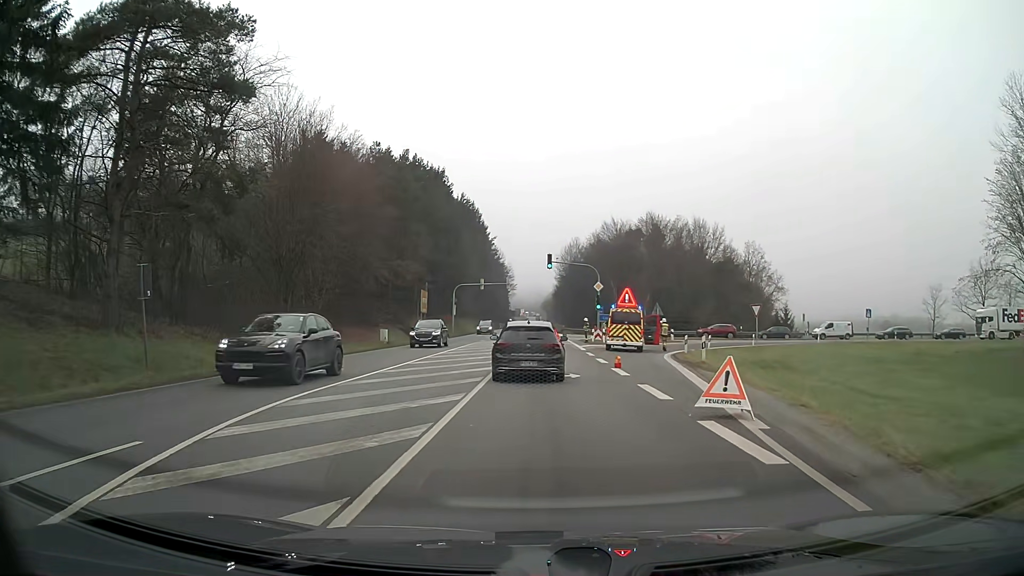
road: primary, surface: asphalt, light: Day
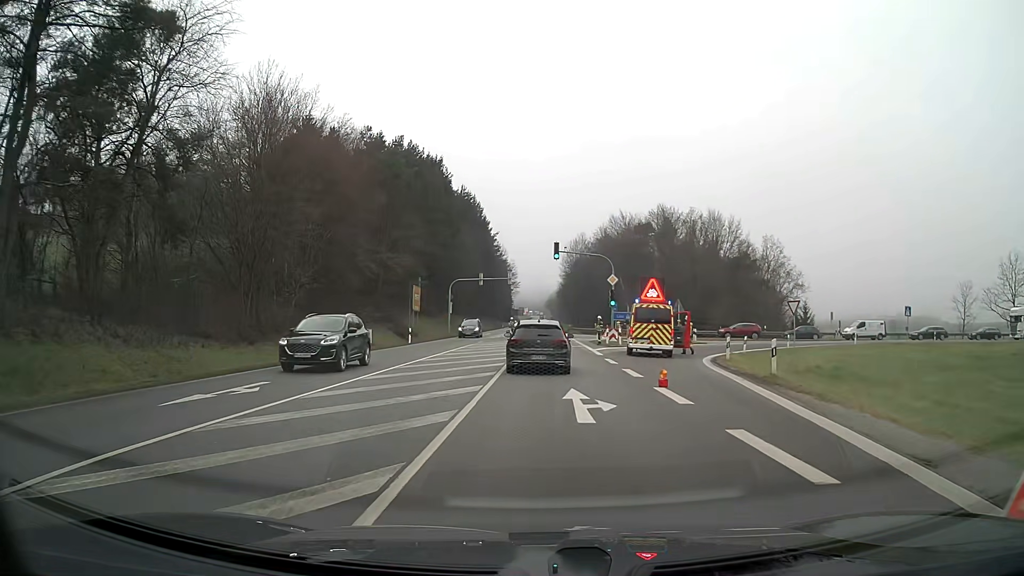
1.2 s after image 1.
(0.0, +7.1) m; 0°
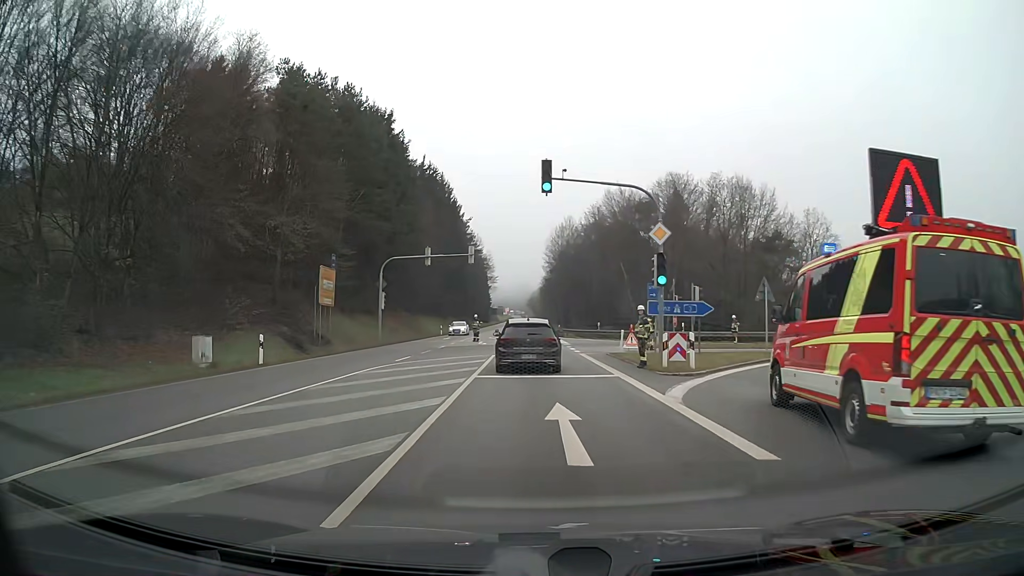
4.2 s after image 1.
(+0.3, +23.4) m; +1°
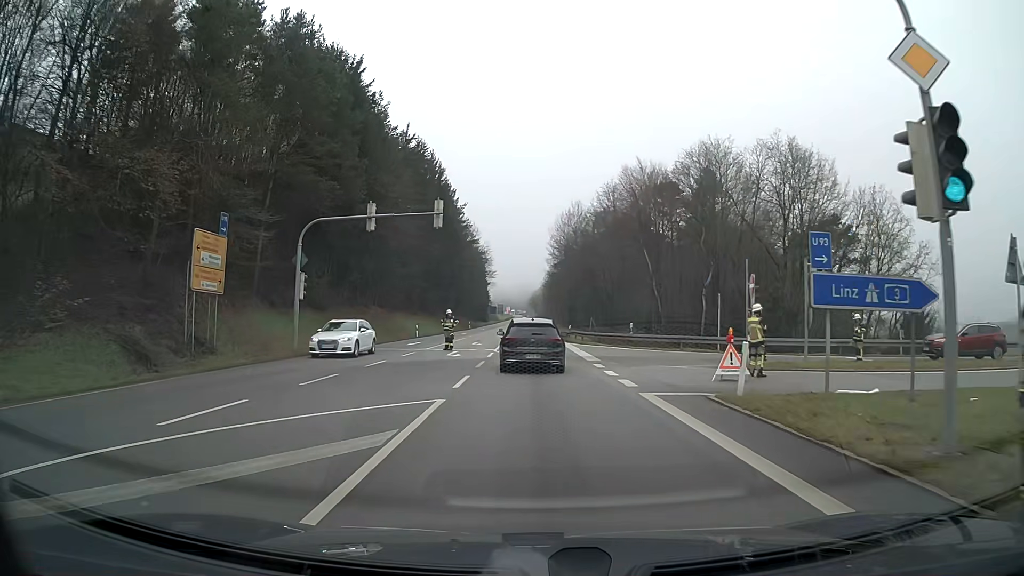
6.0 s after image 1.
(0.0, +16.5) m; 0°
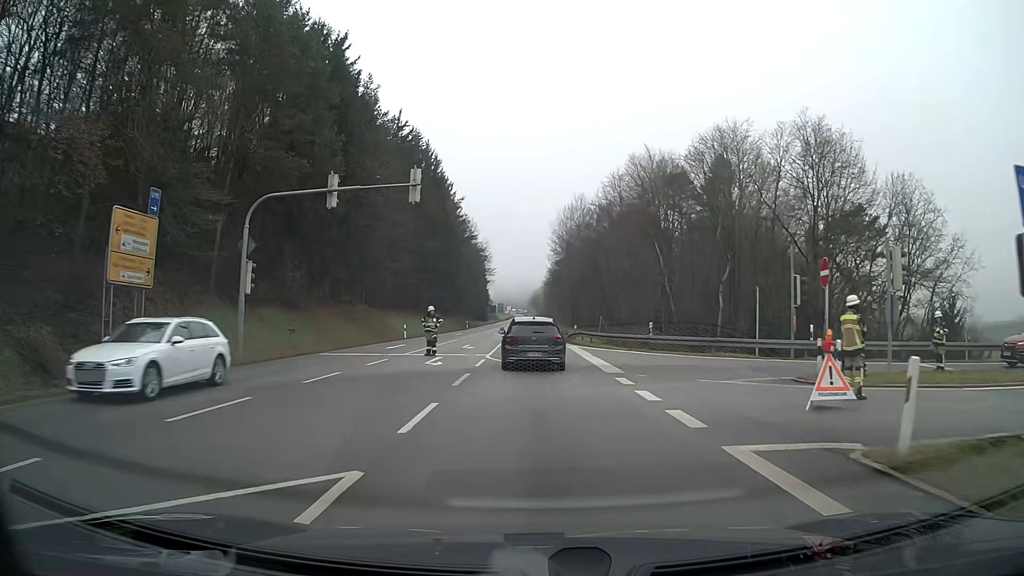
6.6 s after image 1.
(0.0, +5.8) m; 0°
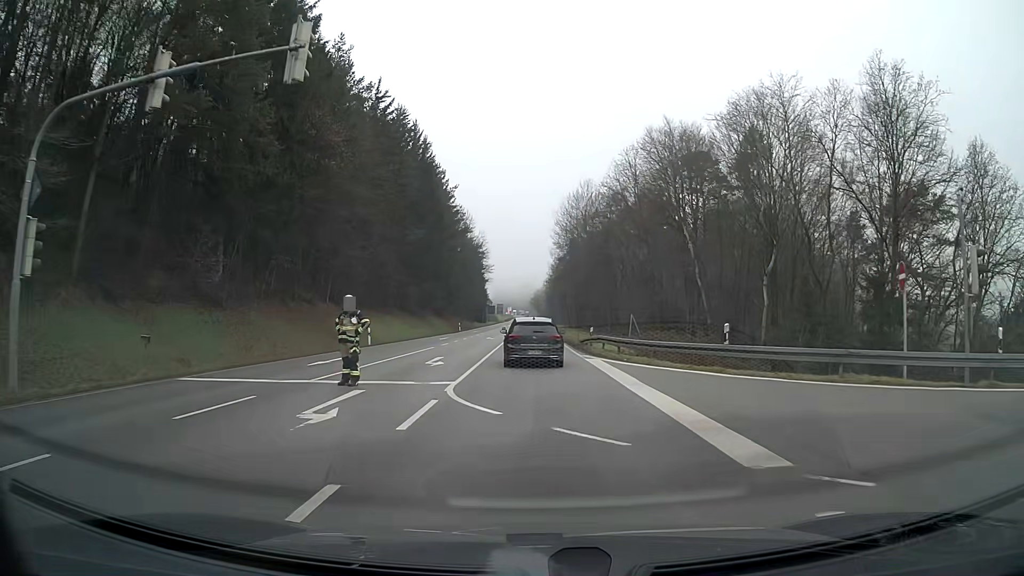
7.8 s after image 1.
(0.0, +11.8) m; 0°
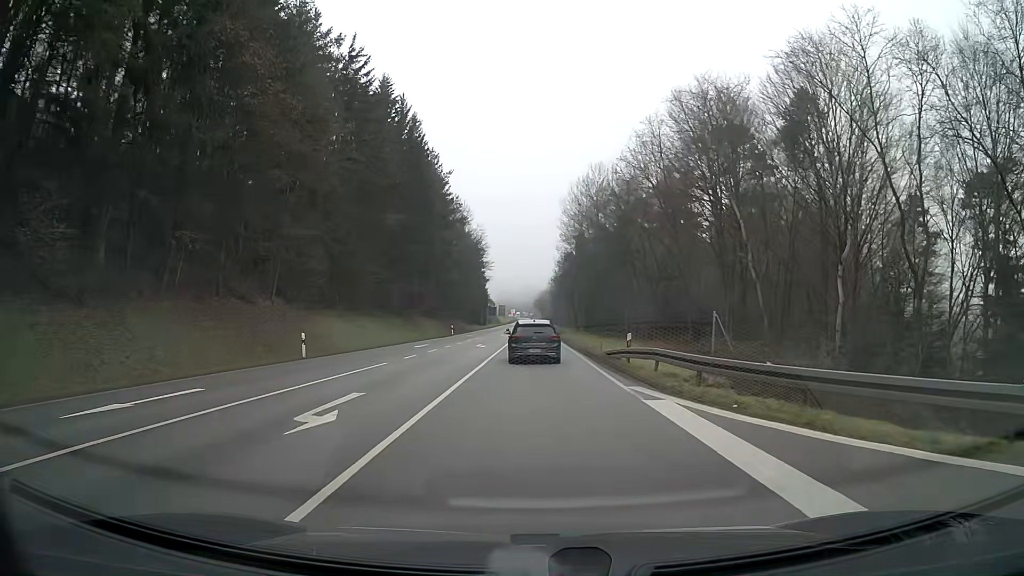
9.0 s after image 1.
(-0.1, +12.3) m; -1°
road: secondary
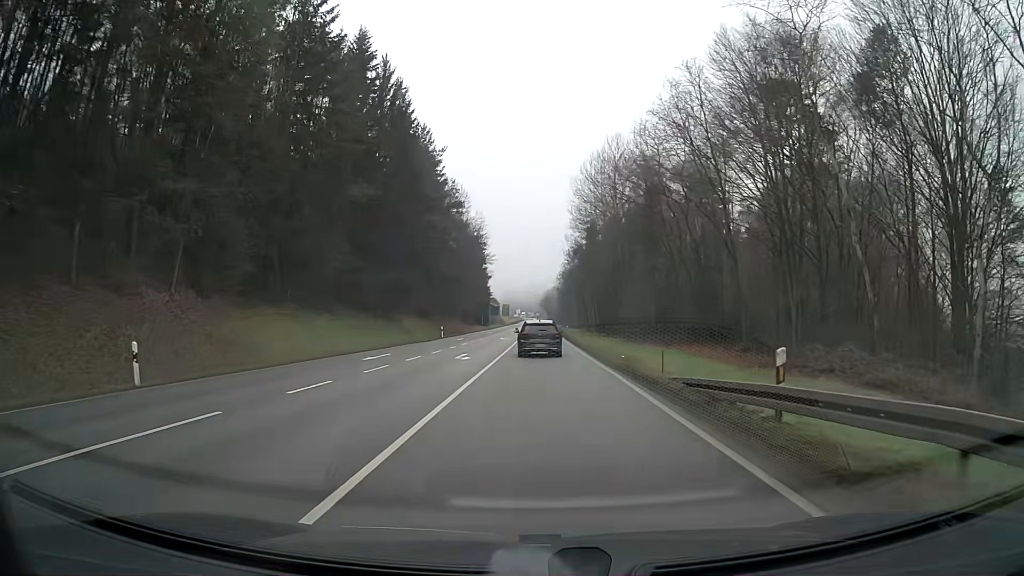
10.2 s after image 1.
(-0.1, +13.2) m; 0°
(0, +10) (0, +20) (0, +30) (0, +40) (0, +50) (0, +60) (0, +70) (0, +80) (0, +90) (+1, +100) m
